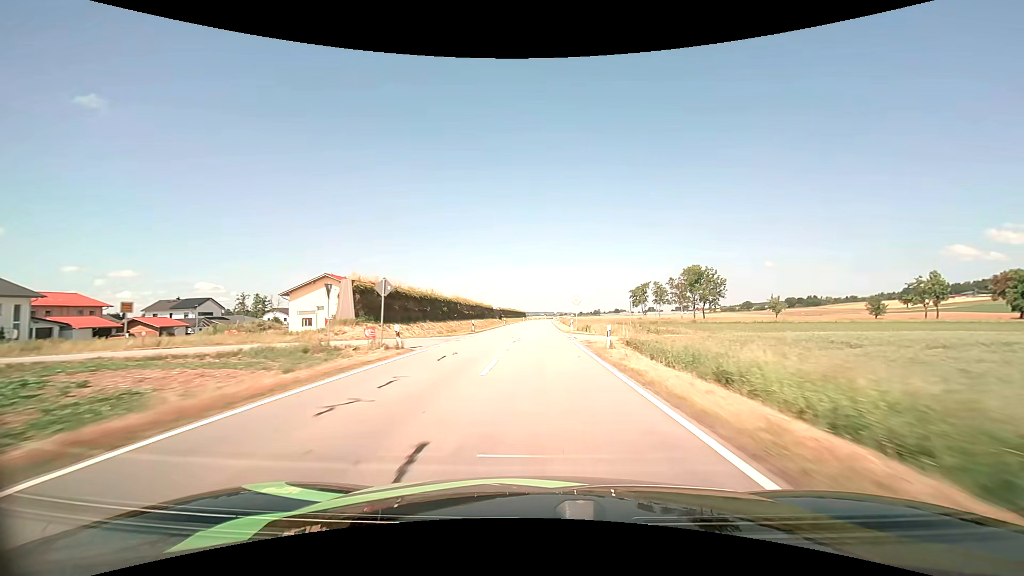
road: tertiary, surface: asphalt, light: Day
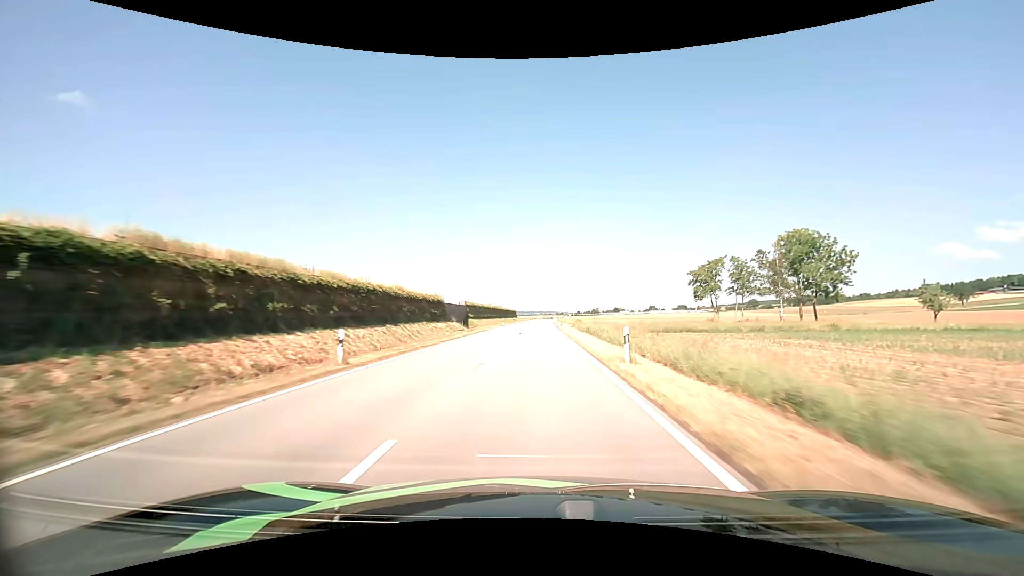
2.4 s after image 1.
(+0.5, +59.7) m; +1°
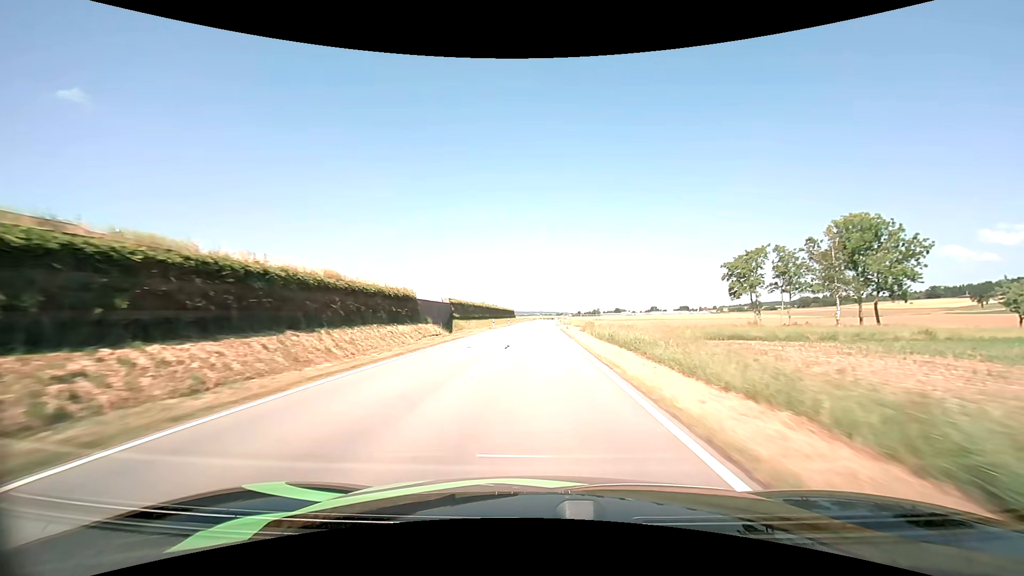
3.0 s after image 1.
(0.0, +15.0) m; 0°
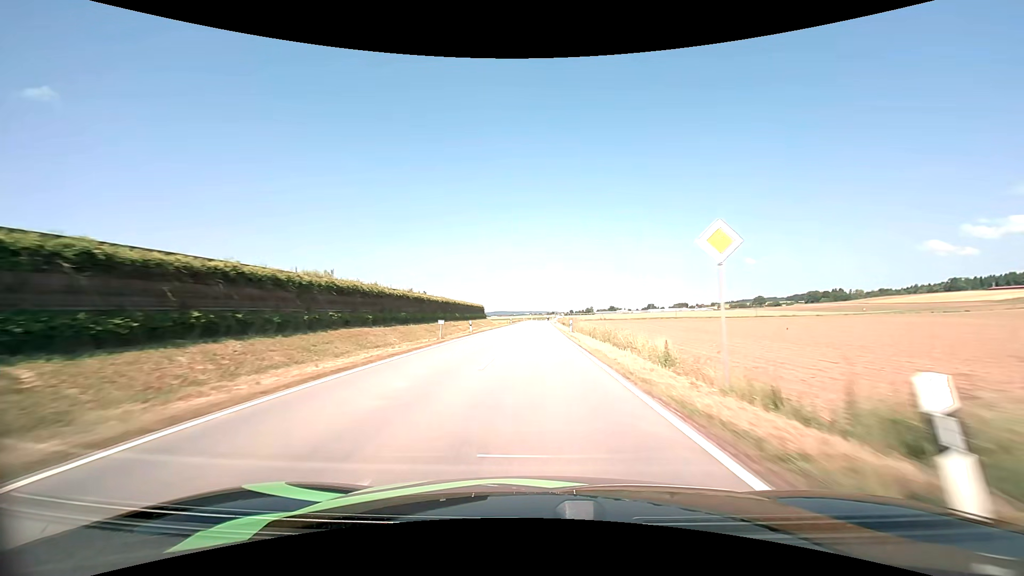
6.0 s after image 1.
(+1.0, +73.5) m; +1°
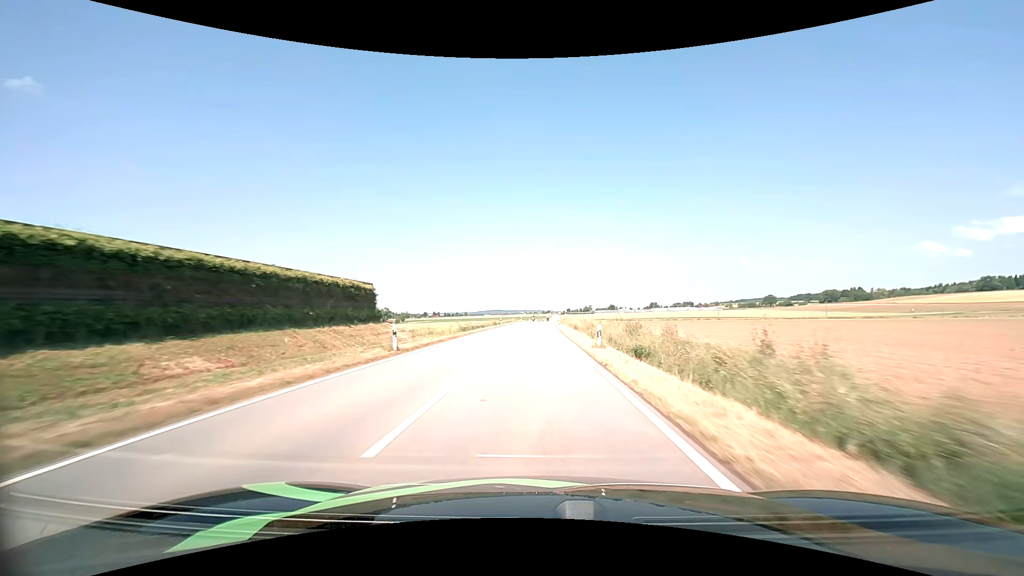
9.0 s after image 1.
(+0.5, +69.2) m; +1°
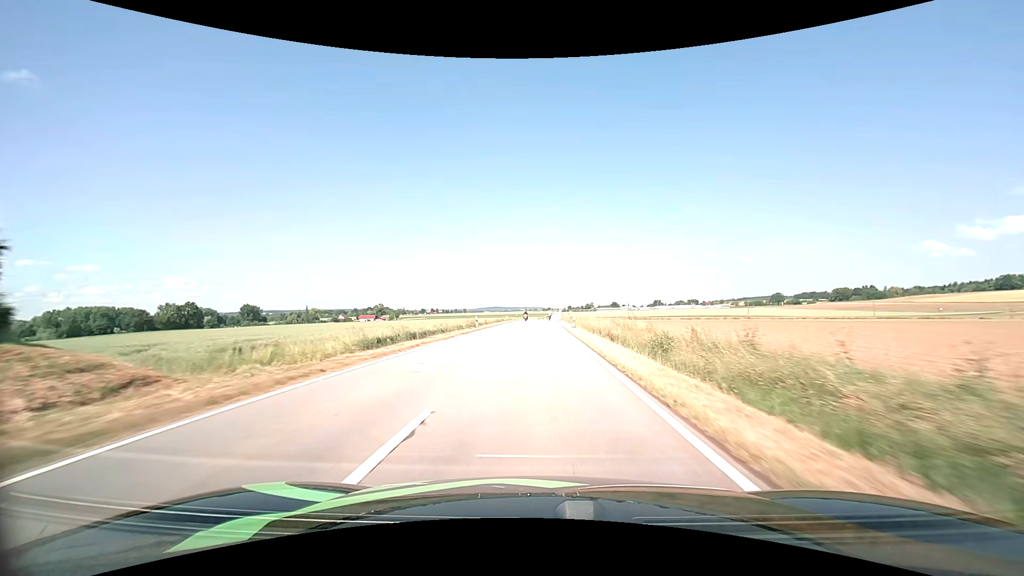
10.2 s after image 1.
(-0.1, +27.1) m; 0°
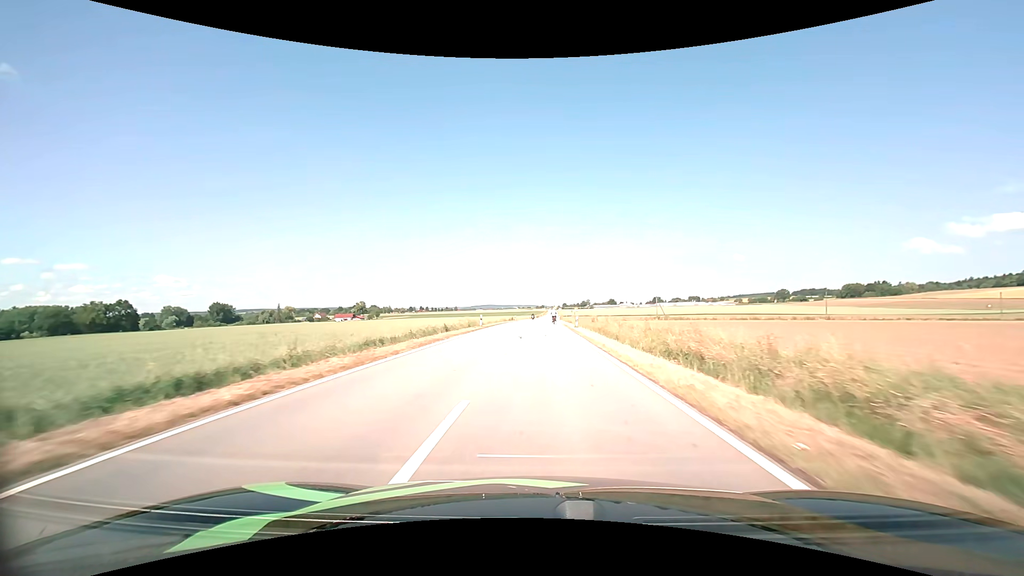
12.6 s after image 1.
(+0.2, +48.9) m; +1°
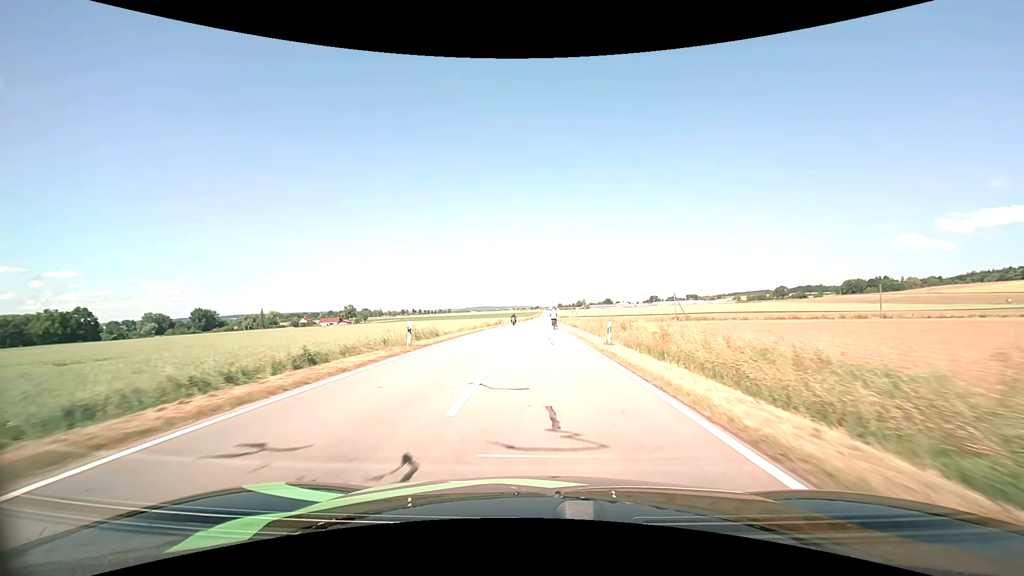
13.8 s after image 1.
(+0.1, +21.1) m; +1°
(0, +10) (0, +20) (0, +30) (0, +40) (-1, +50) (-1, +60) (-2, +70) (-2, +80) (-2, +90) (-2, +100) m
